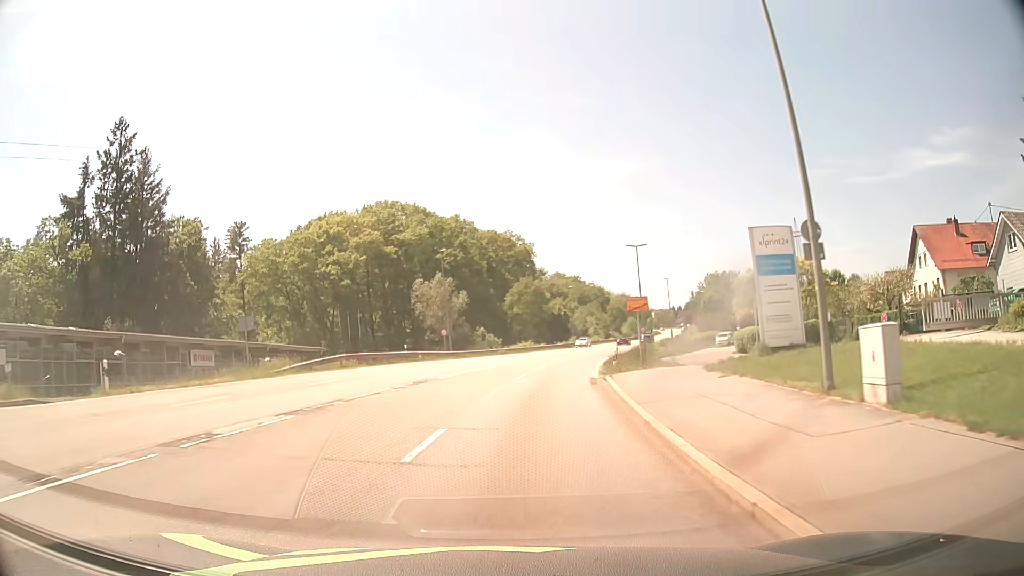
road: secondary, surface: asphalt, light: Day
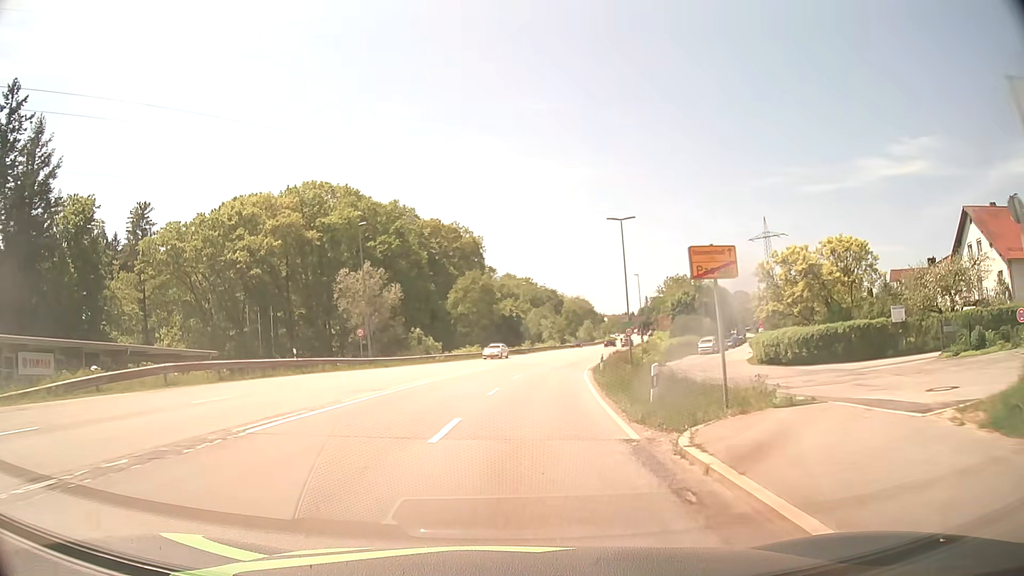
(+0.6, +15.9) m; +4°
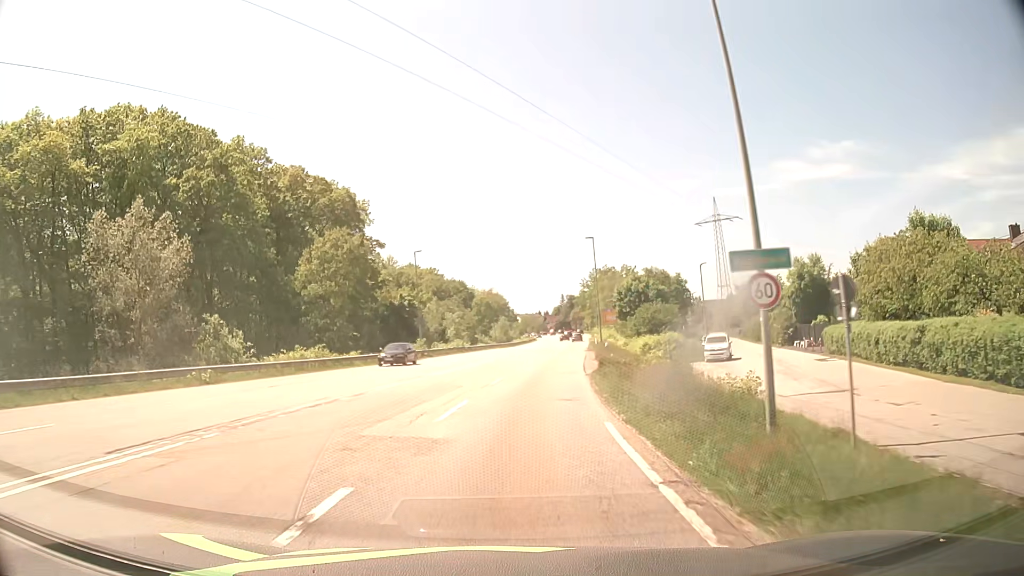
(+2.3, +34.0) m; +8°
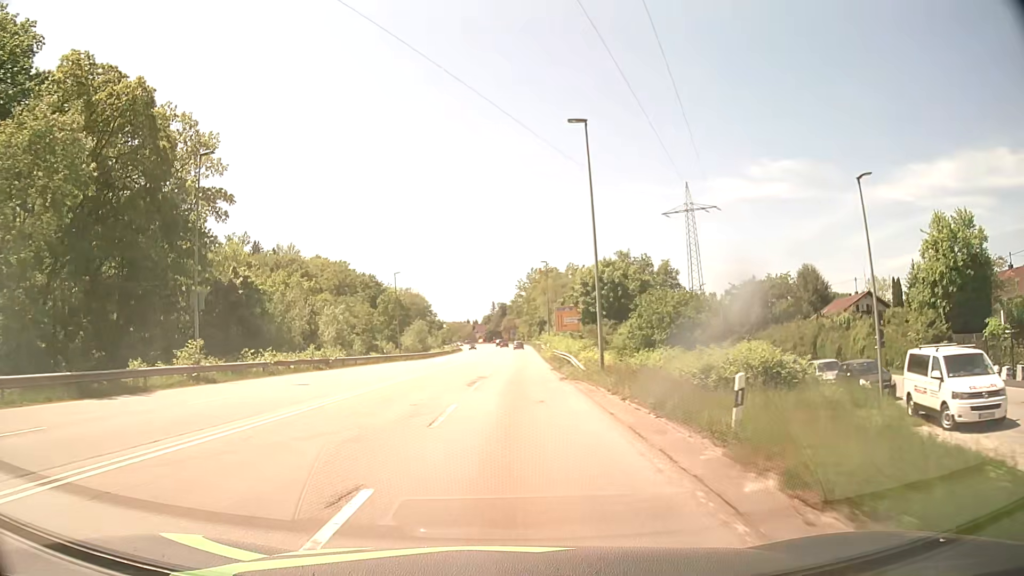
(+2.0, +35.4) m; +6°
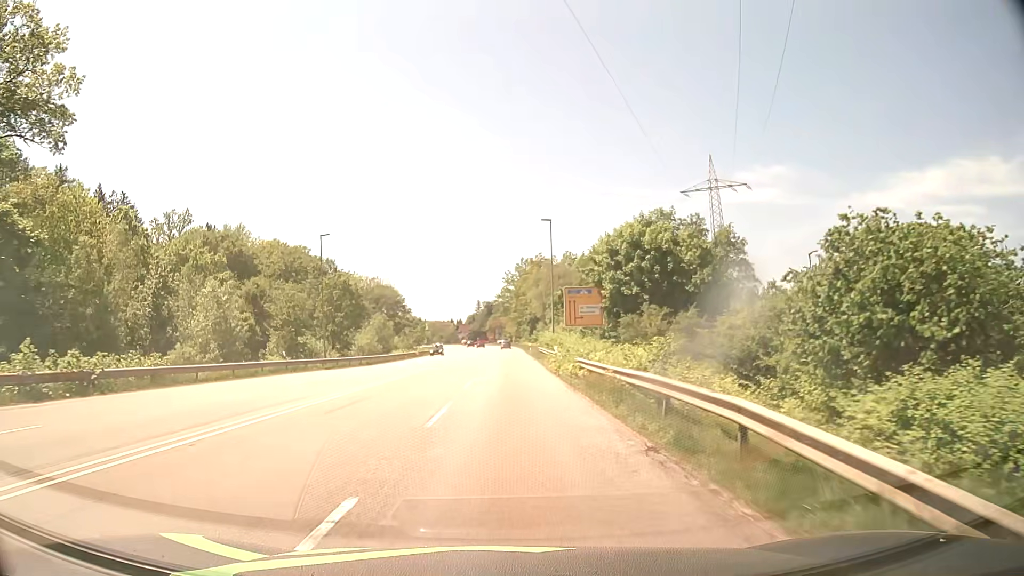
(+0.3, +26.9) m; +1°
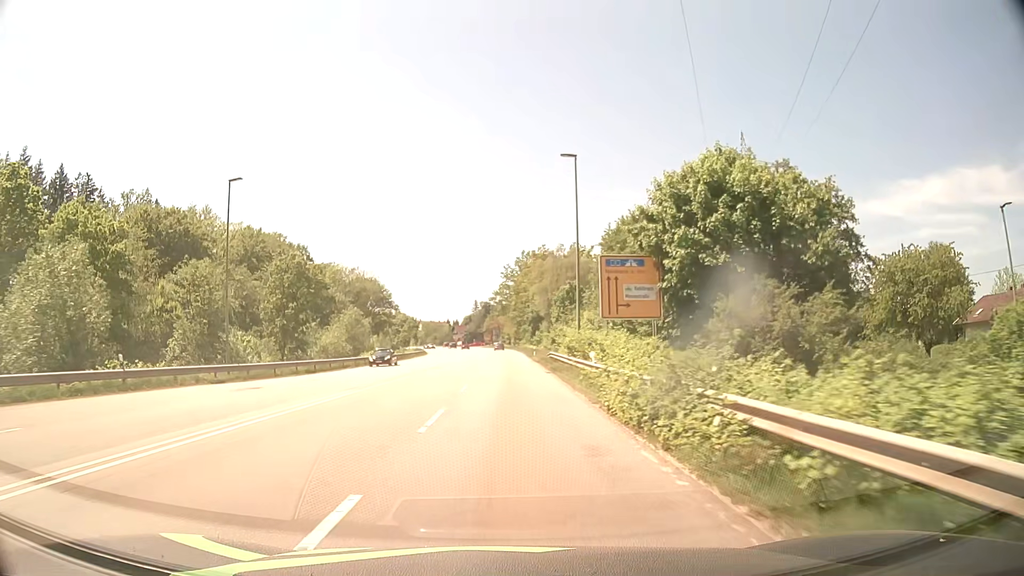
(0.0, +18.1) m; 0°
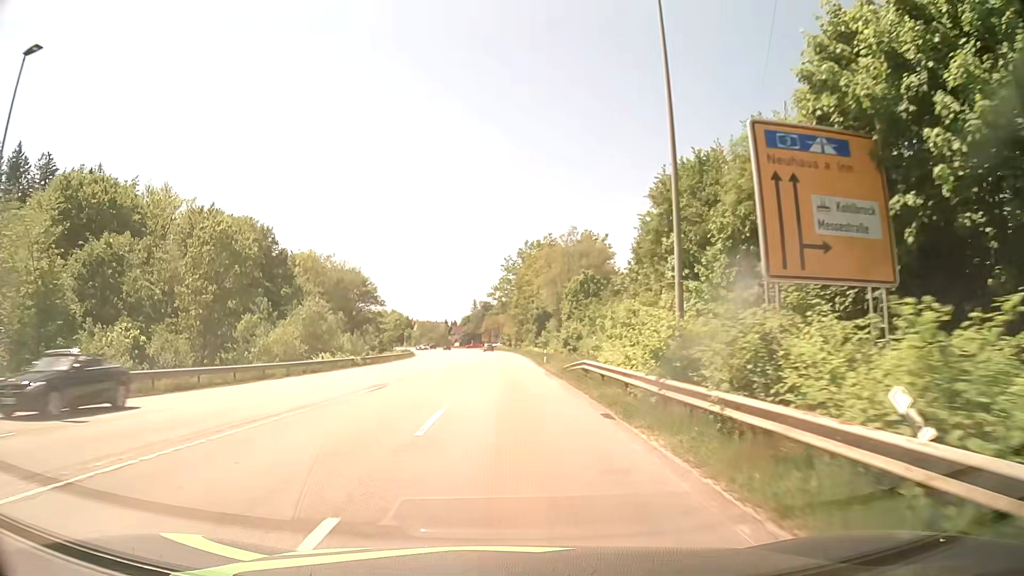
(0.0, +18.1) m; 0°
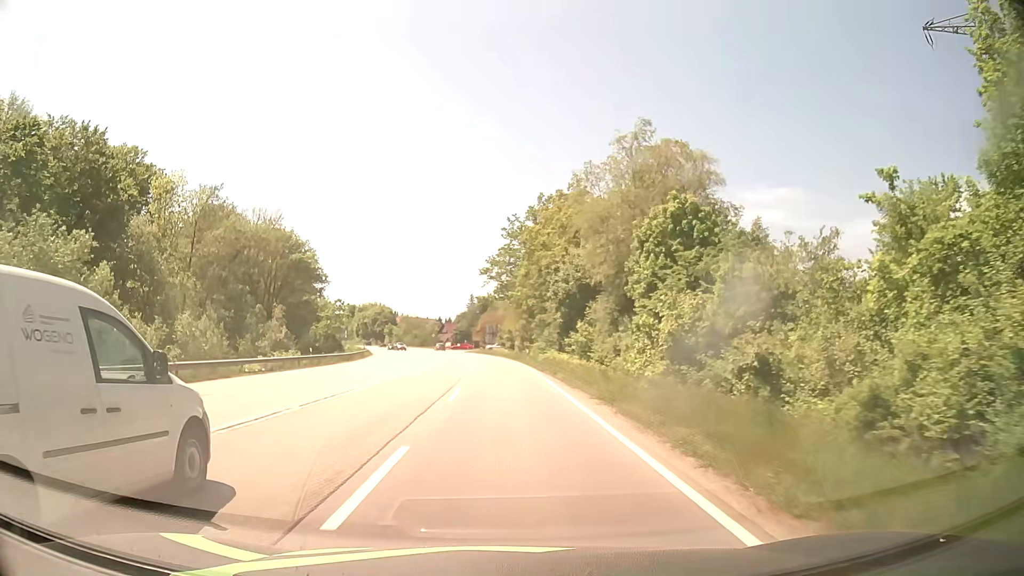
(0.0, +45.4) m; 0°
(0, +10) (0, +20) (0, +30) (-1, +40) (-1, +50) (-2, +60) (-3, +70) (-4, +80) (-5, +90) (-7, +100) m
